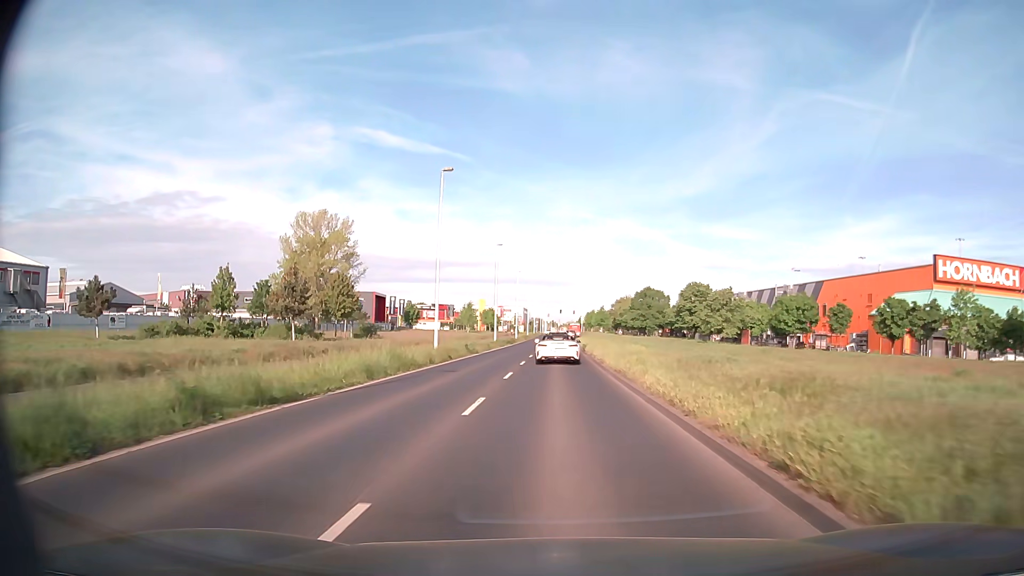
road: secondary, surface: asphalt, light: Day
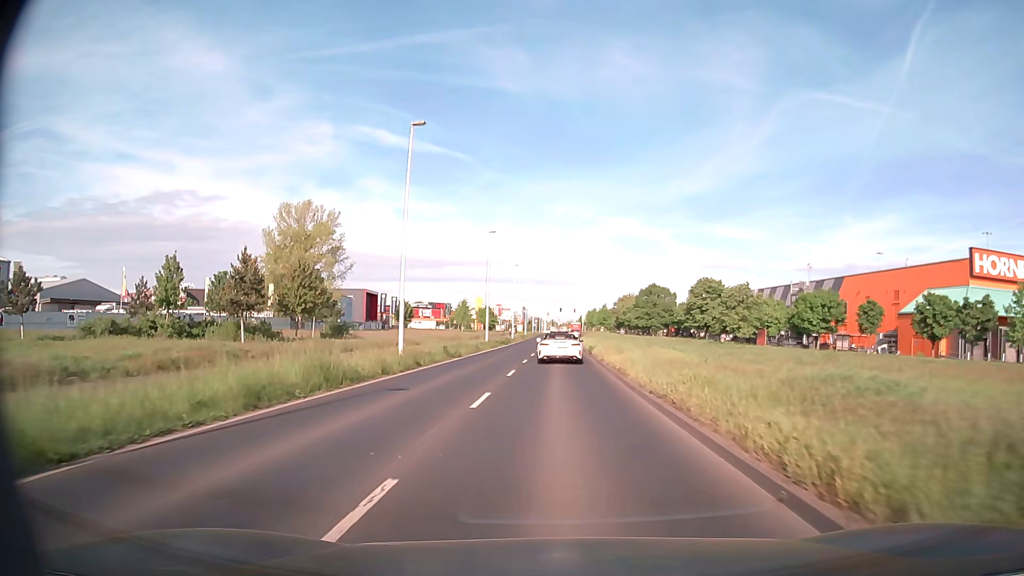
(0.0, +7.9) m; 0°
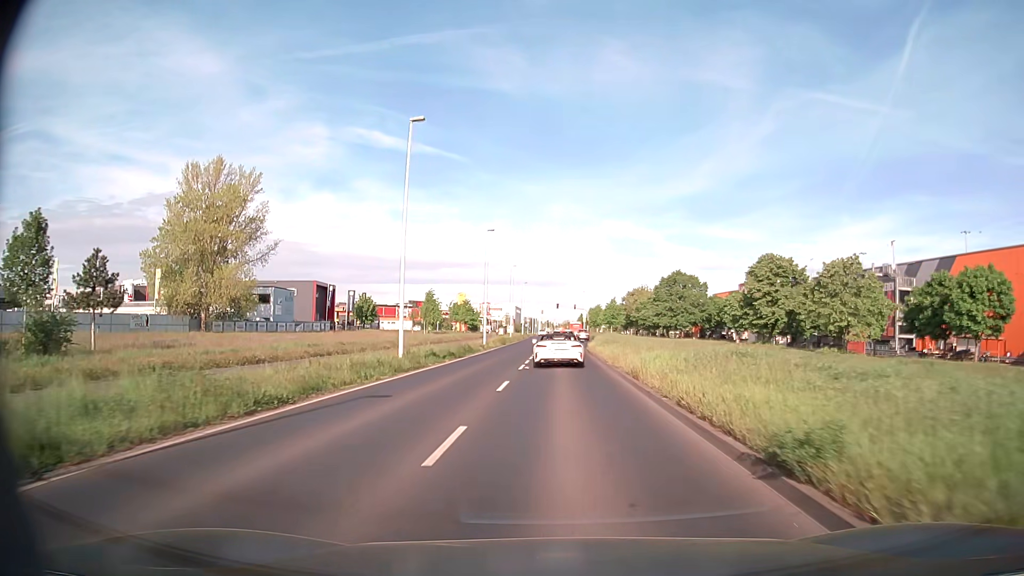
(0.0, +31.0) m; 0°
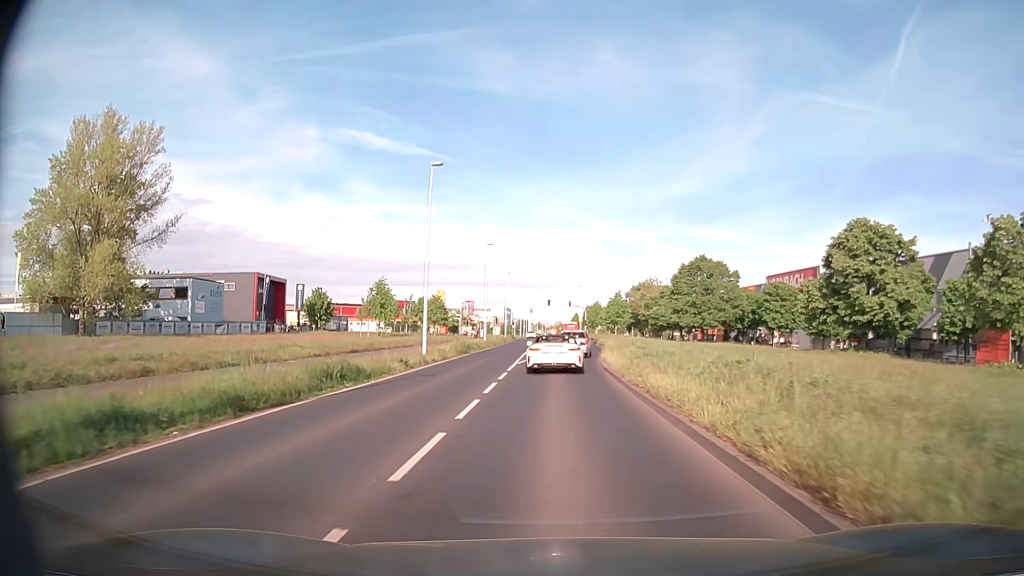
(+0.3, +22.7) m; +1°
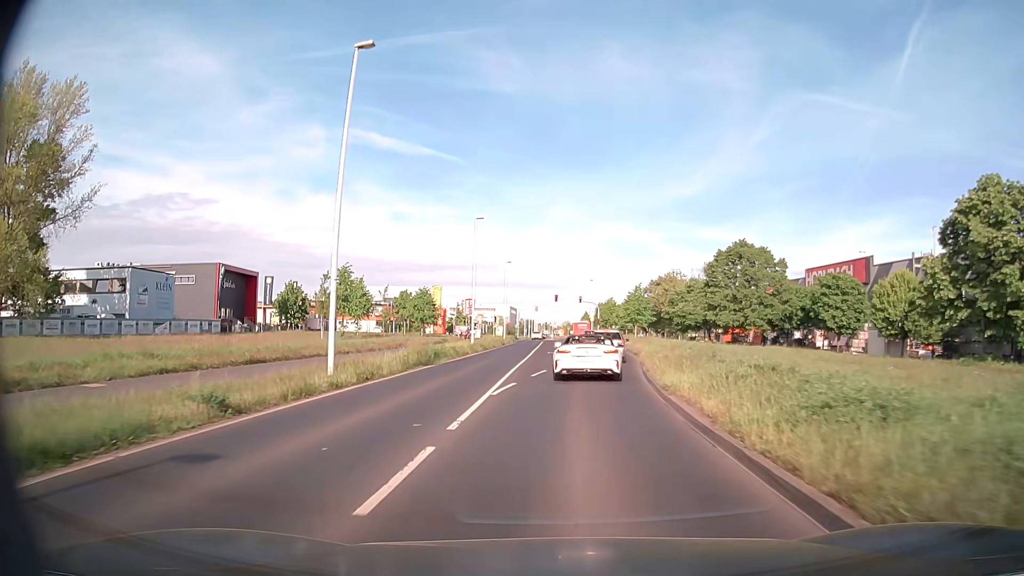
(0.0, +14.9) m; 0°
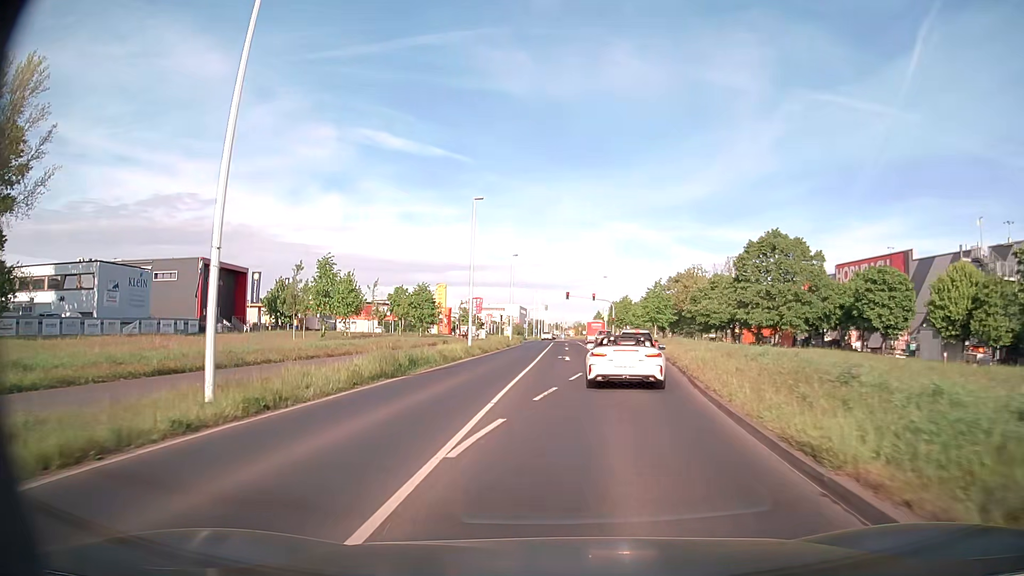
(-0.1, +7.4) m; -1°
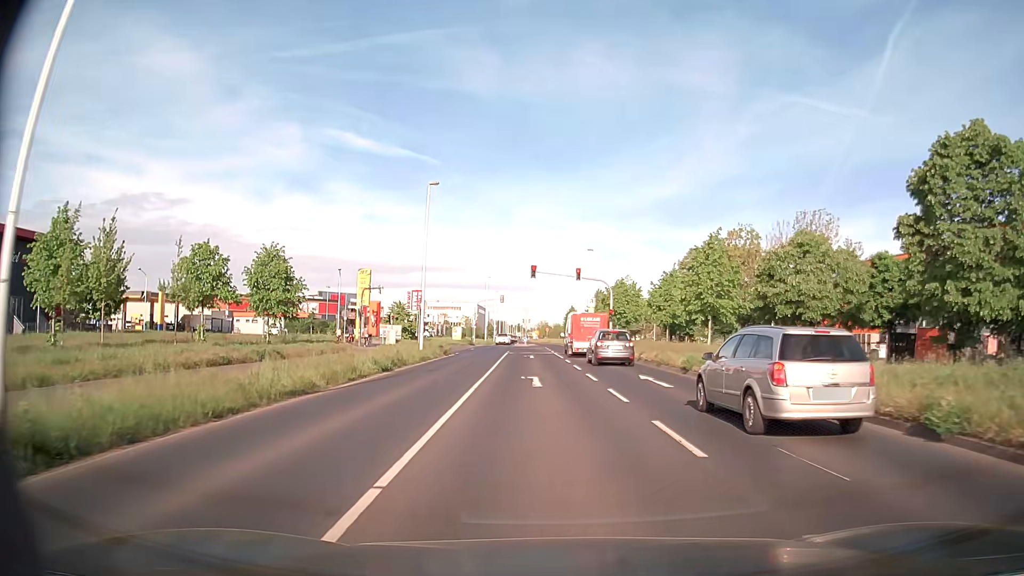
(+0.4, +35.8) m; +3°
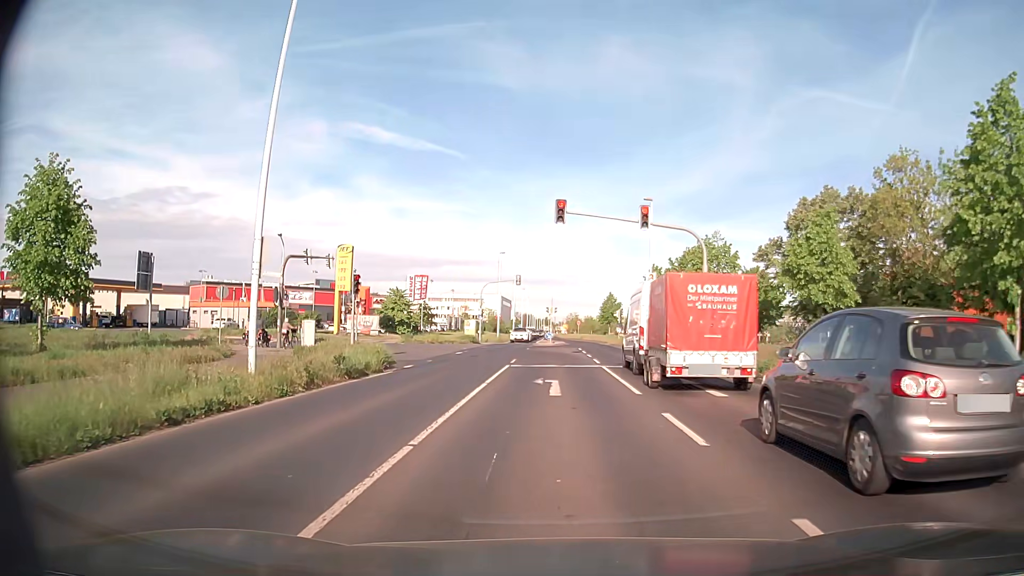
(-0.5, +23.3) m; -2°
(0, +10) (0, +20) (0, +30) (-3, +40) (-10, +46) (-20, +48) (-30, +47) (-40, +46) (-50, +45) (-60, +44) m
